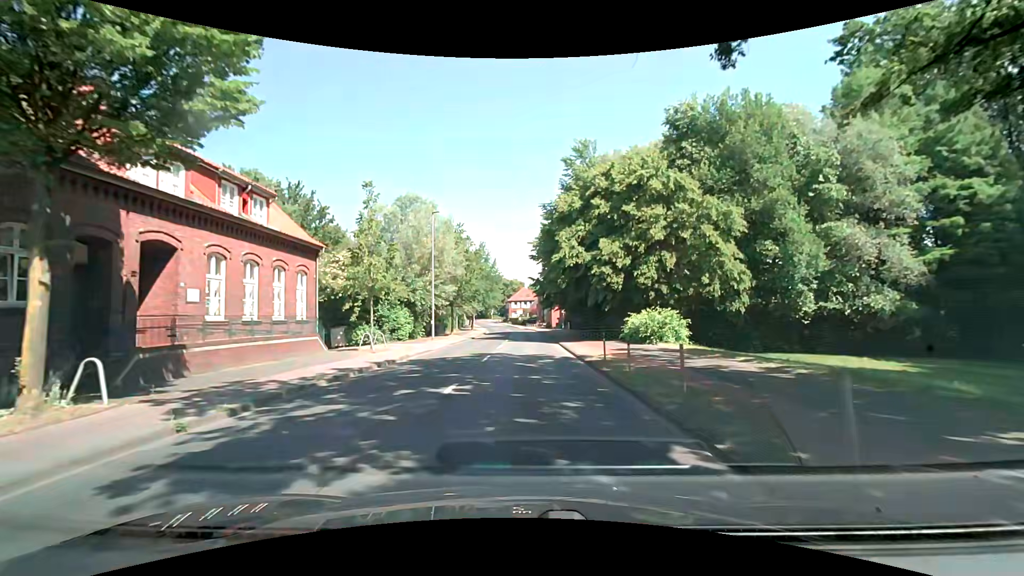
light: Day
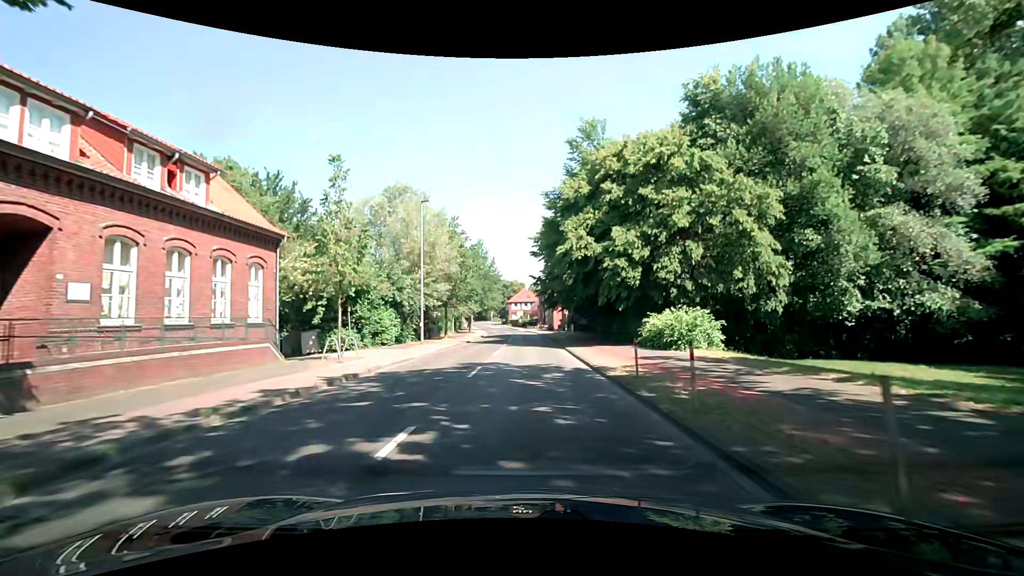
(0.0, +4.4) m; +1°
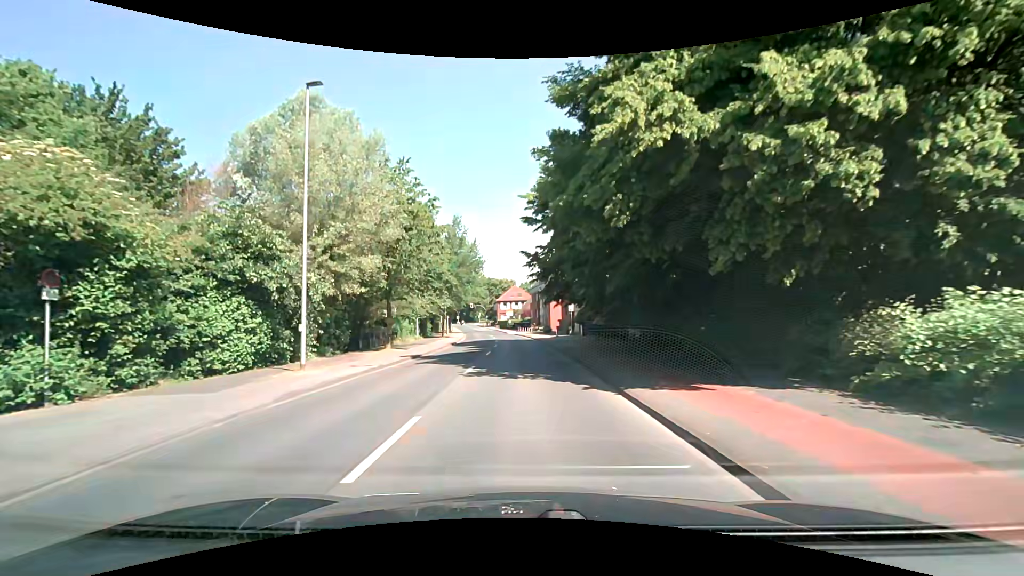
(0.0, +17.9) m; 0°
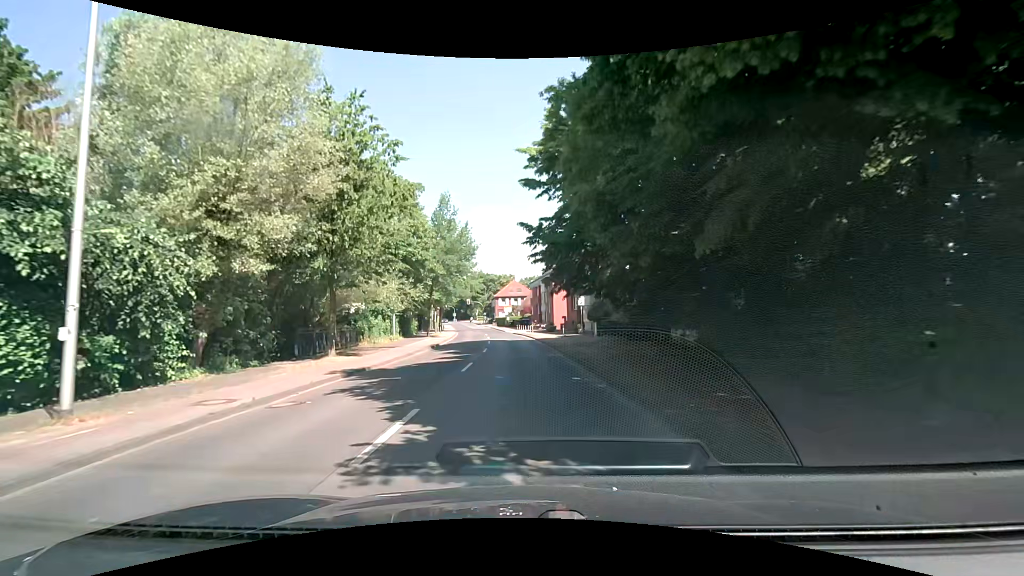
(0.0, +8.8) m; -1°
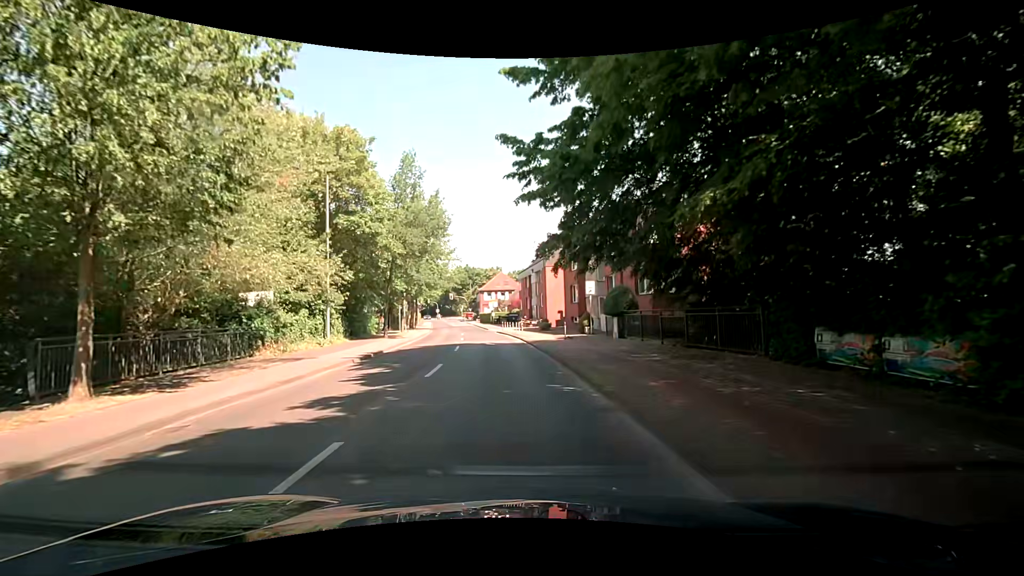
(+0.1, +11.3) m; +3°
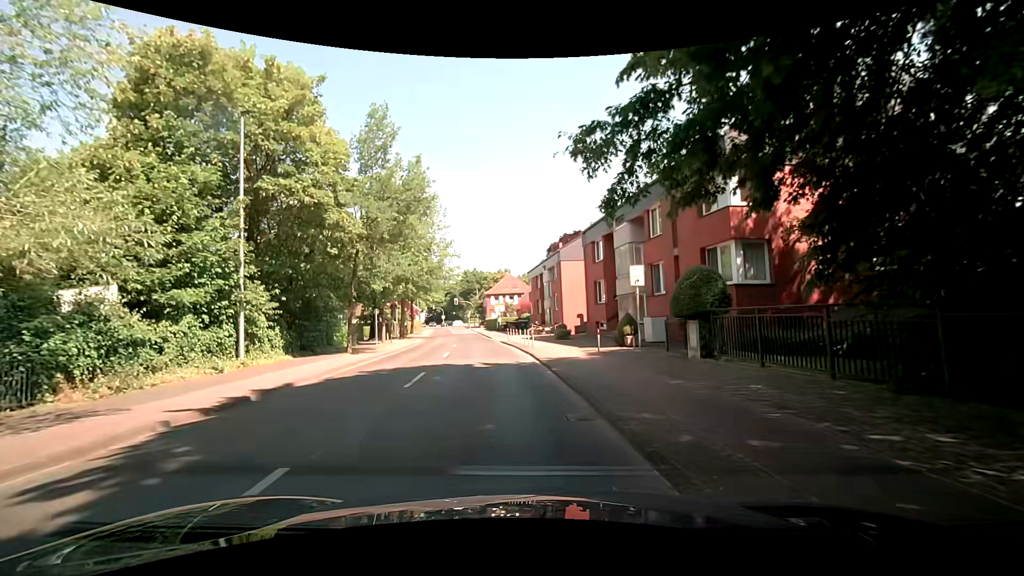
(-0.1, +9.7) m; -1°
